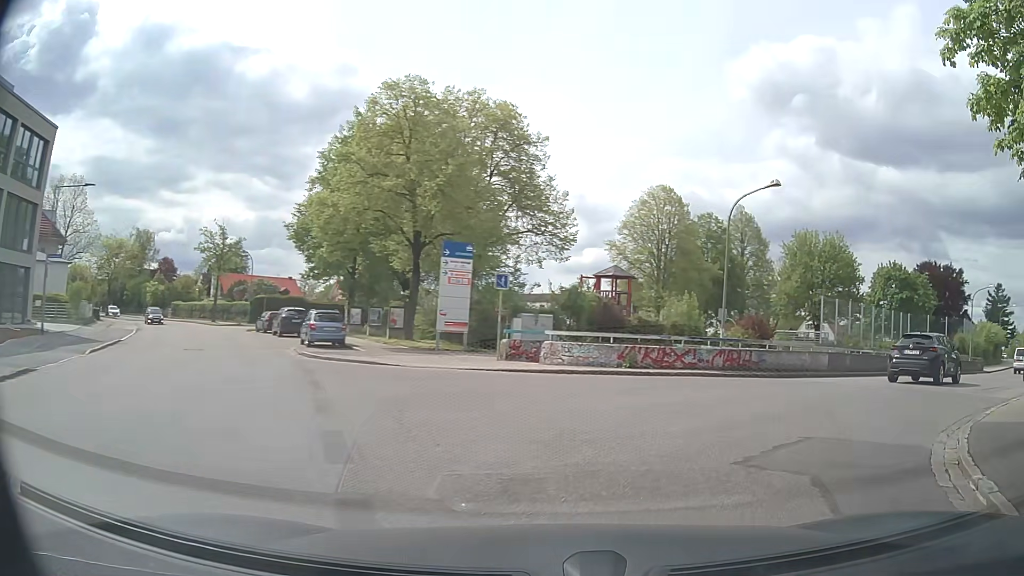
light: Day
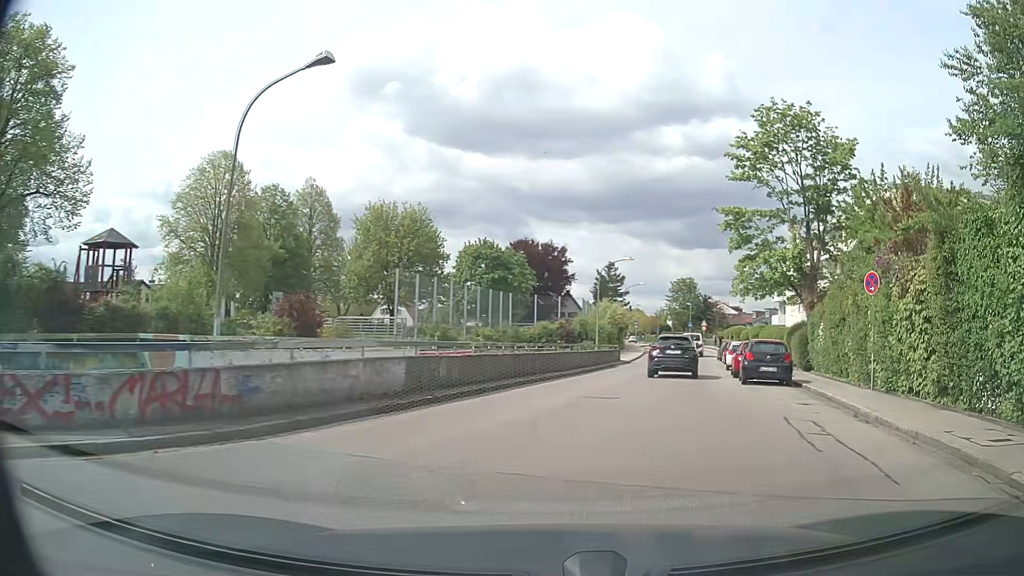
(+4.2, +11.5) m; +37°
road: tertiary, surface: asphalt
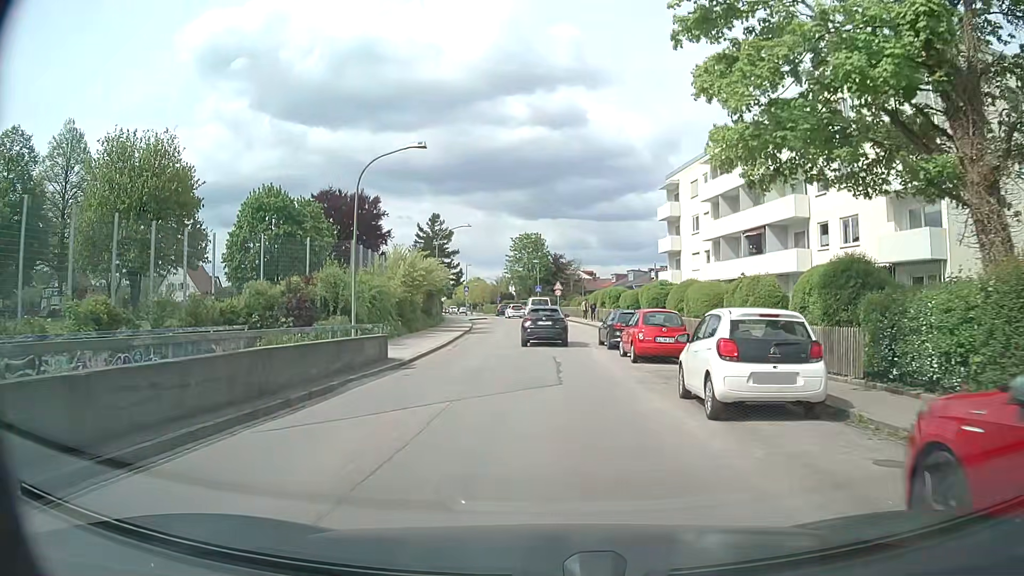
(+4.3, +25.6) m; +13°
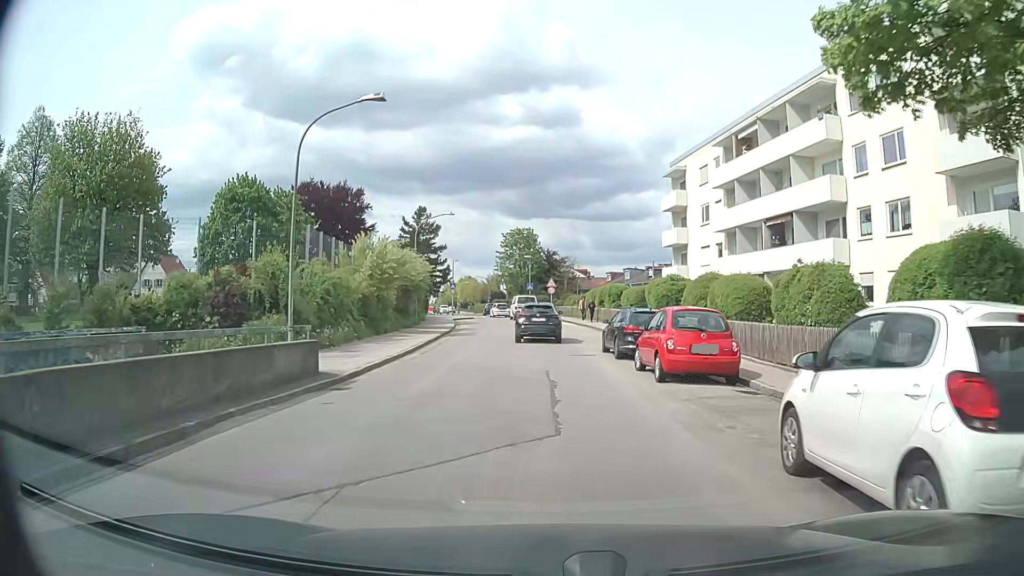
(0.0, +5.5) m; 0°
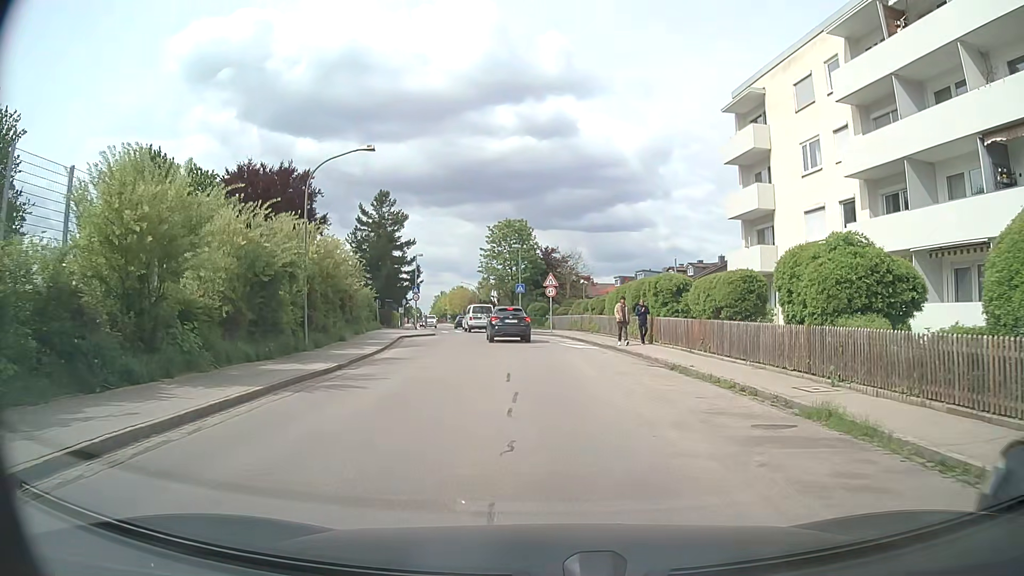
(0.0, +20.0) m; 0°
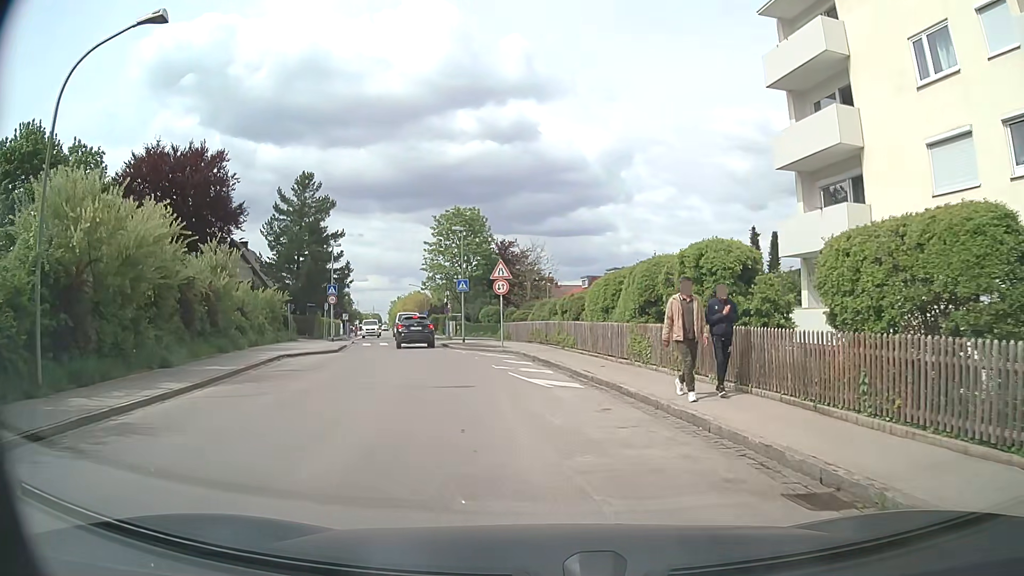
(+0.5, +12.5) m; +3°
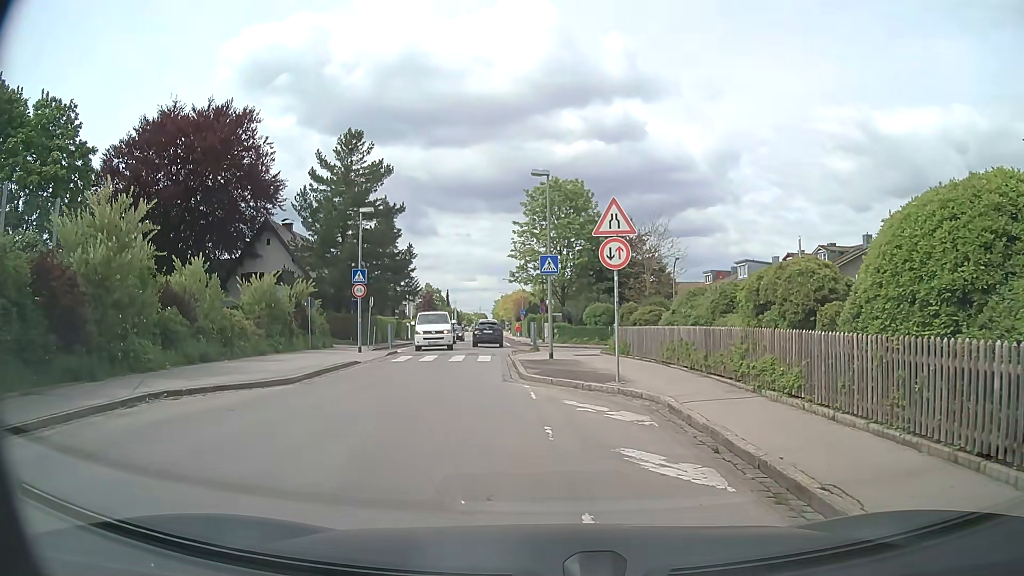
(-0.8, +13.9) m; -9°
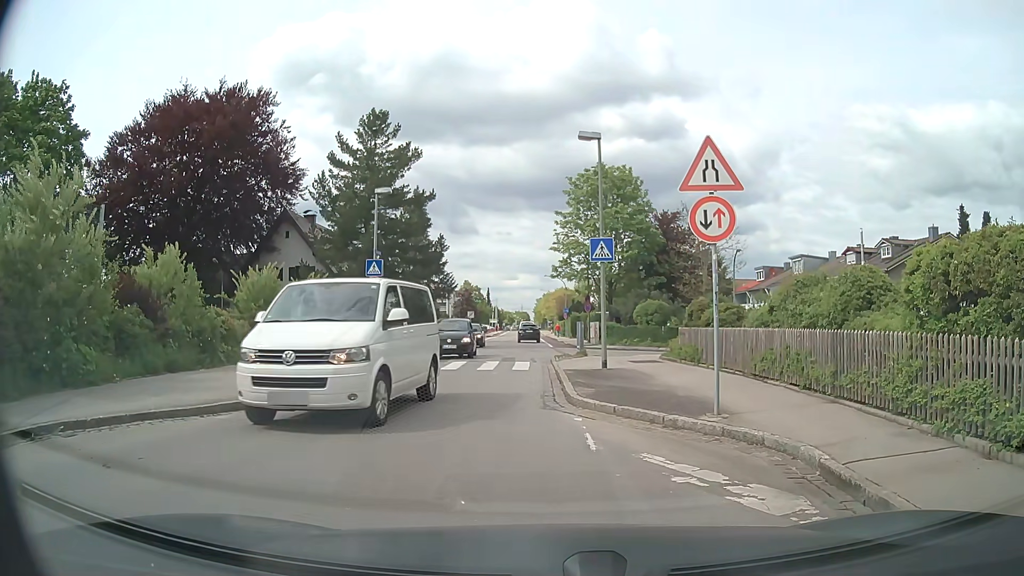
(-0.1, +4.1) m; -2°
(-1, +10) (-2, +20) (-2, +30) (-2, +40) (-3, +50) (-3, +60) (-4, +70) (-4, +80) (-5, +90) (-5, +100) m
